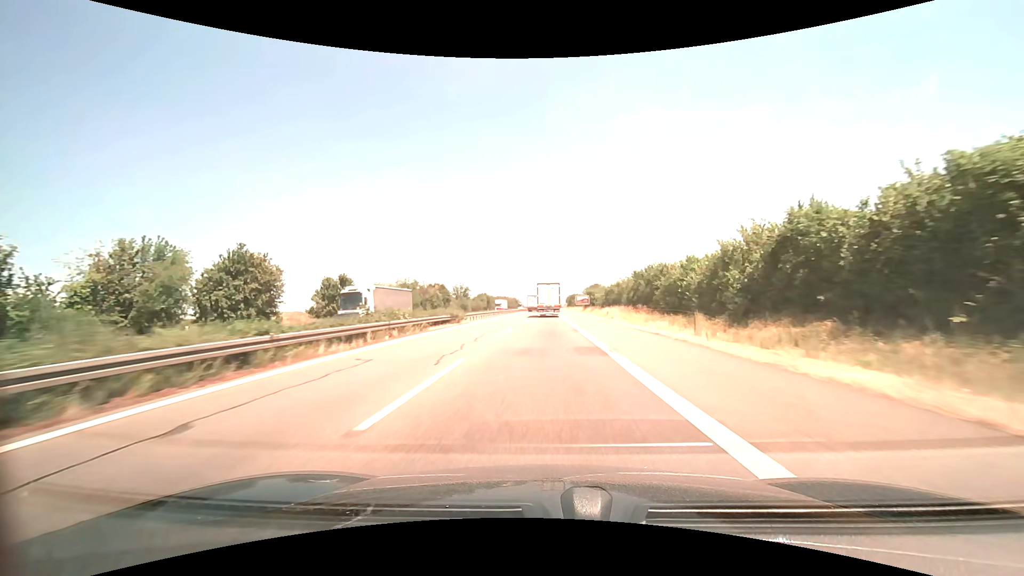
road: motorway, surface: asphalt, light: Day
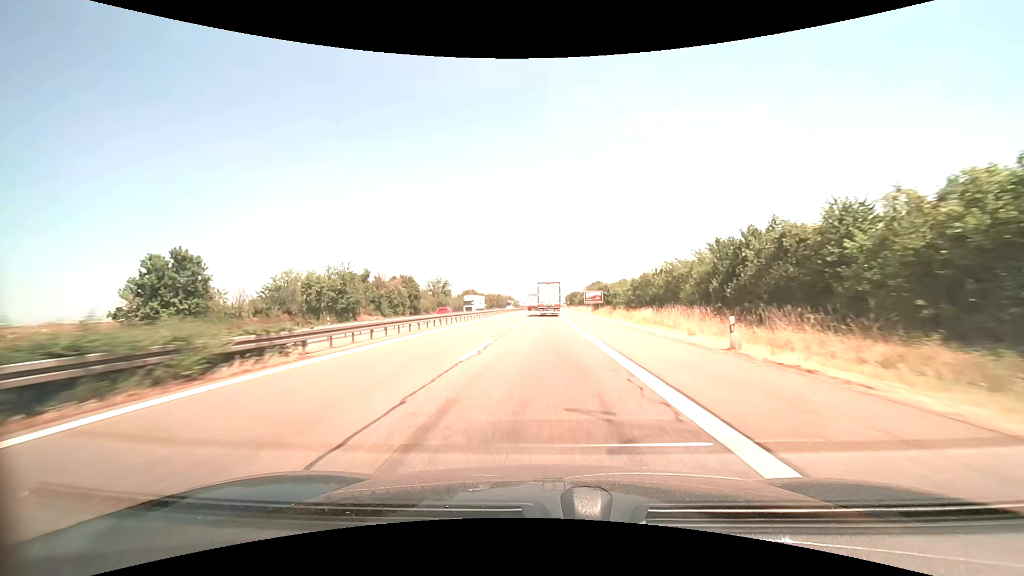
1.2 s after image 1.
(+0.1, +29.9) m; 0°
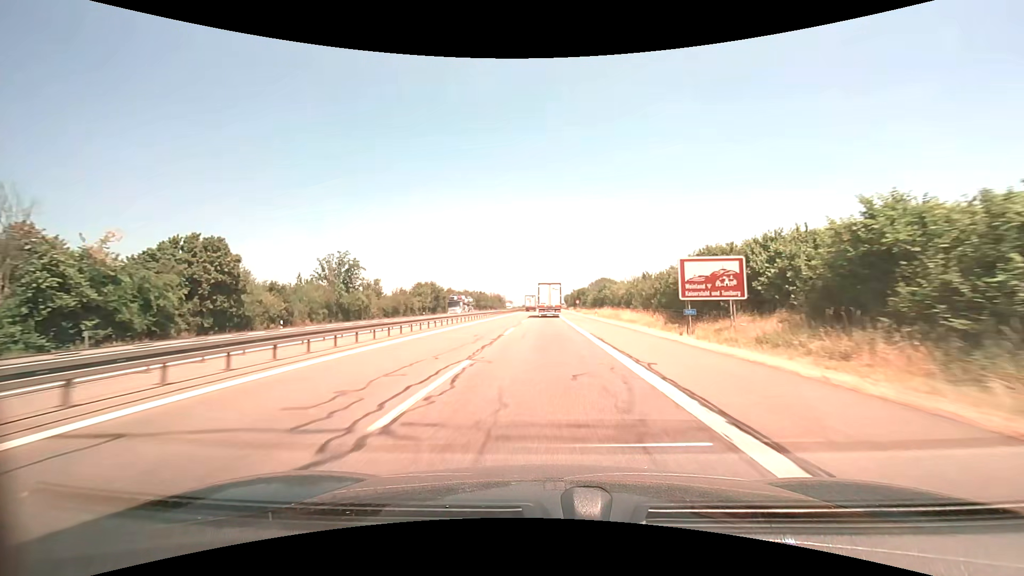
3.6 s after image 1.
(+0.2, +60.1) m; 0°
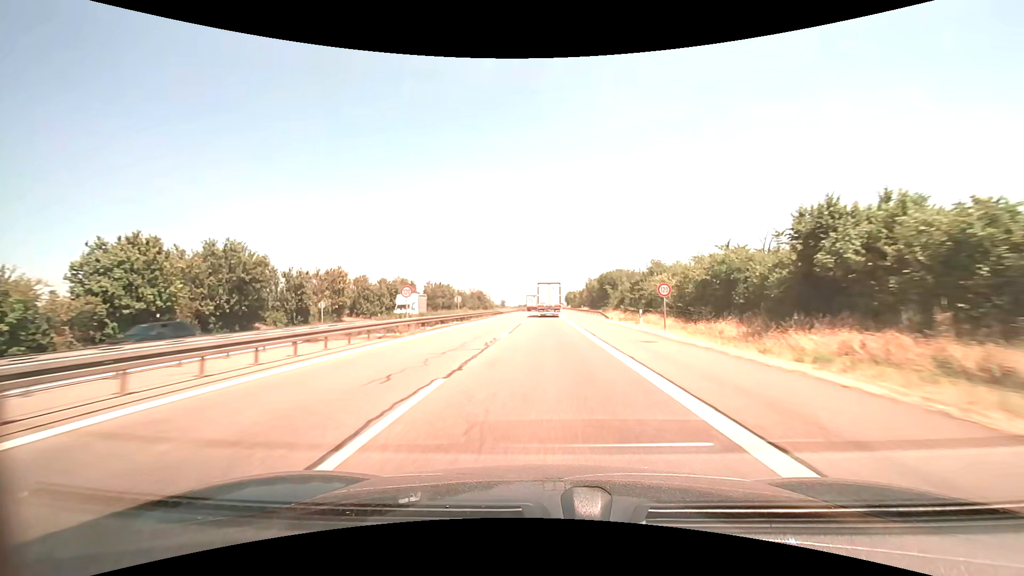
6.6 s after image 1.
(+0.2, +75.2) m; 0°
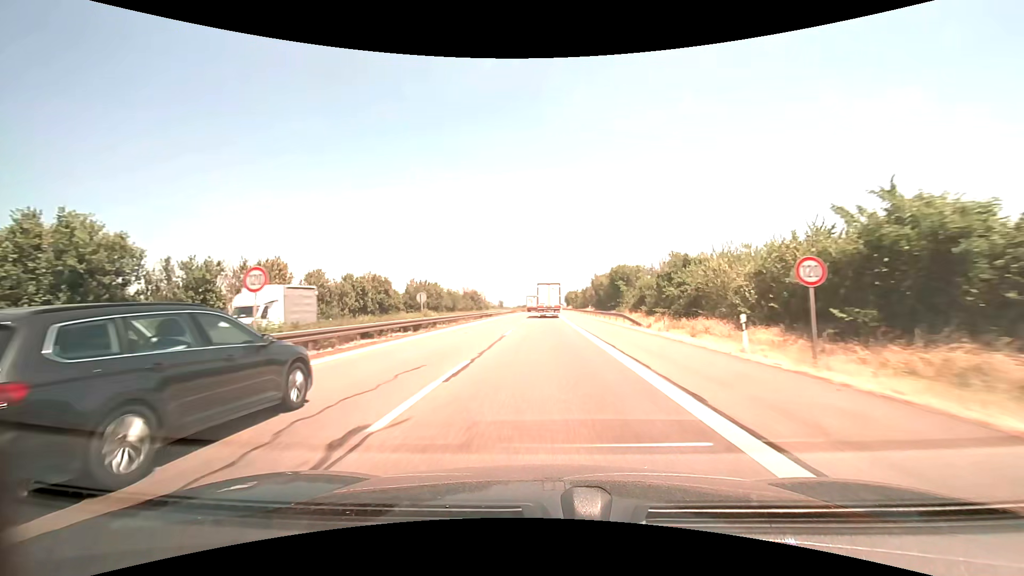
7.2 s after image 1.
(+0.1, +15.1) m; 0°
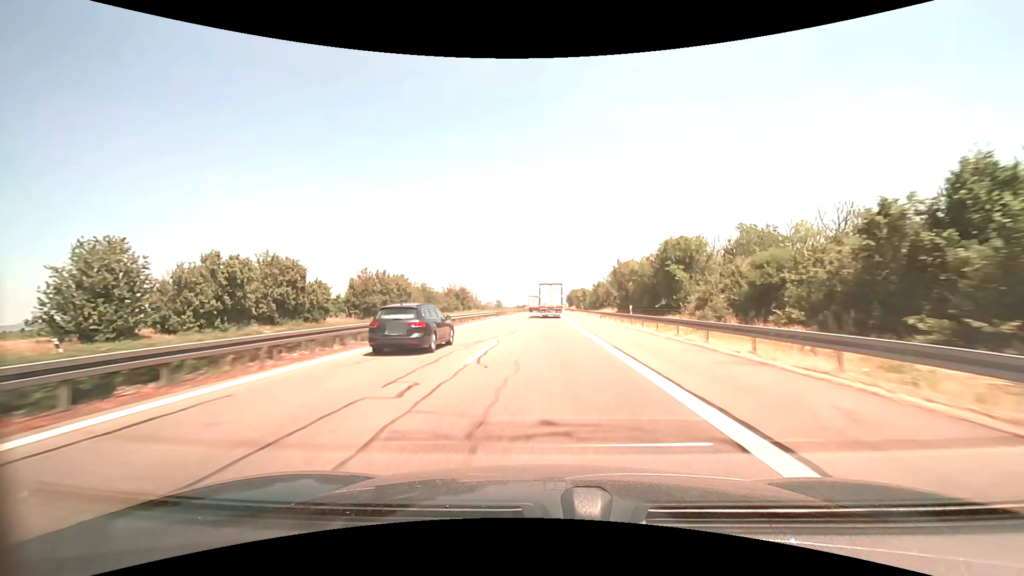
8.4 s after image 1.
(0.0, +30.1) m; 0°
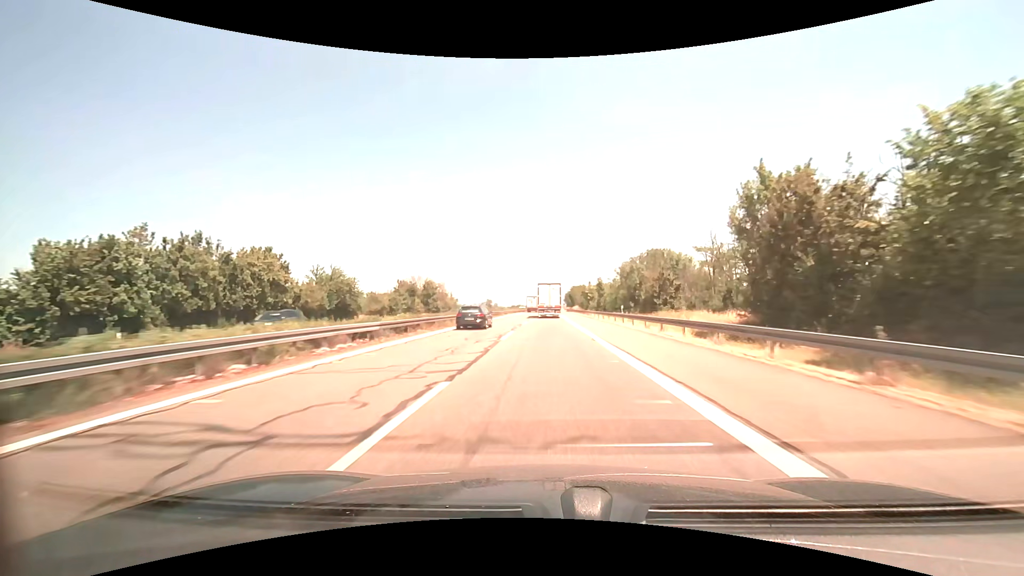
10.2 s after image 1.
(+0.2, +45.2) m; 0°
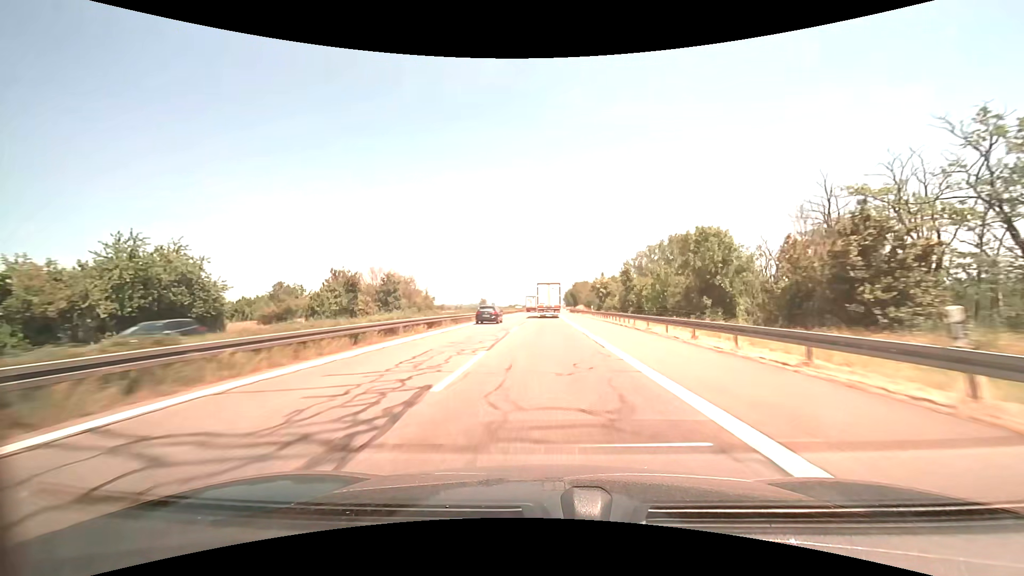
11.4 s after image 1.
(+0.1, +30.1) m; 0°
(0, +10) (0, +20) (0, +30) (0, +40) (0, +50) (0, +60) (0, +70) (0, +80) (0, +90) (0, +100) m
